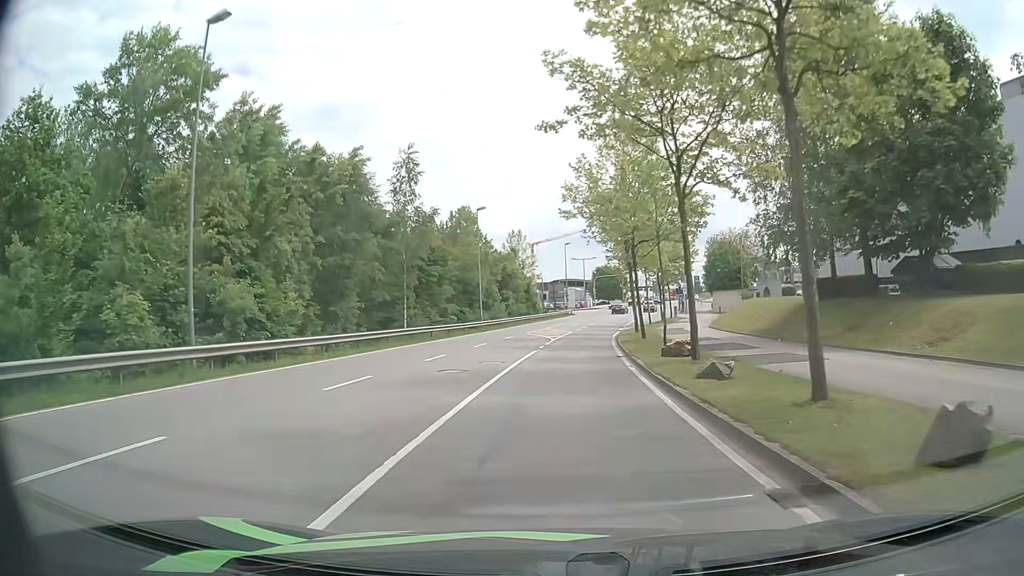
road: secondary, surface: asphalt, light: Day
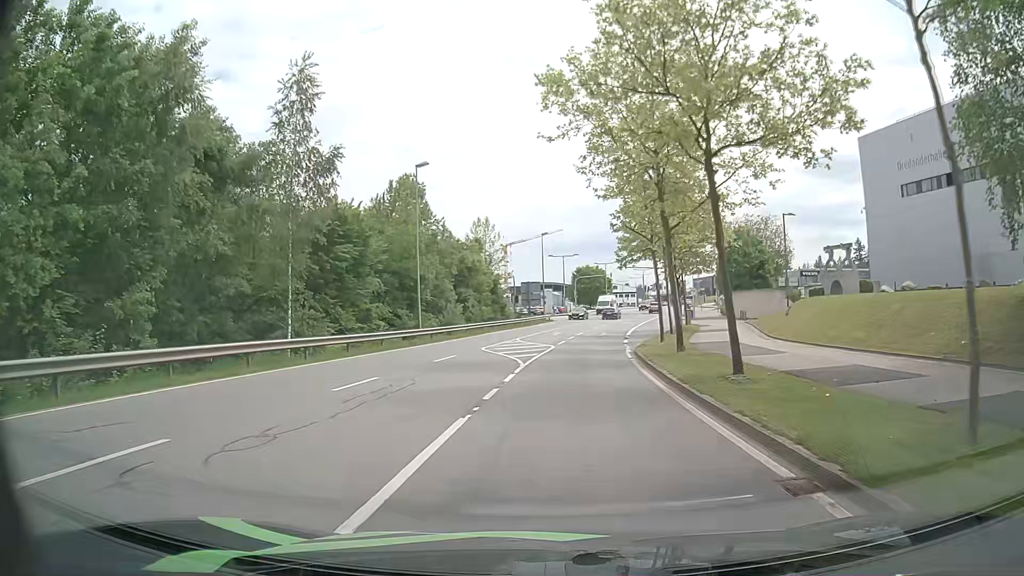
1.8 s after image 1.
(+0.2, +18.1) m; +2°
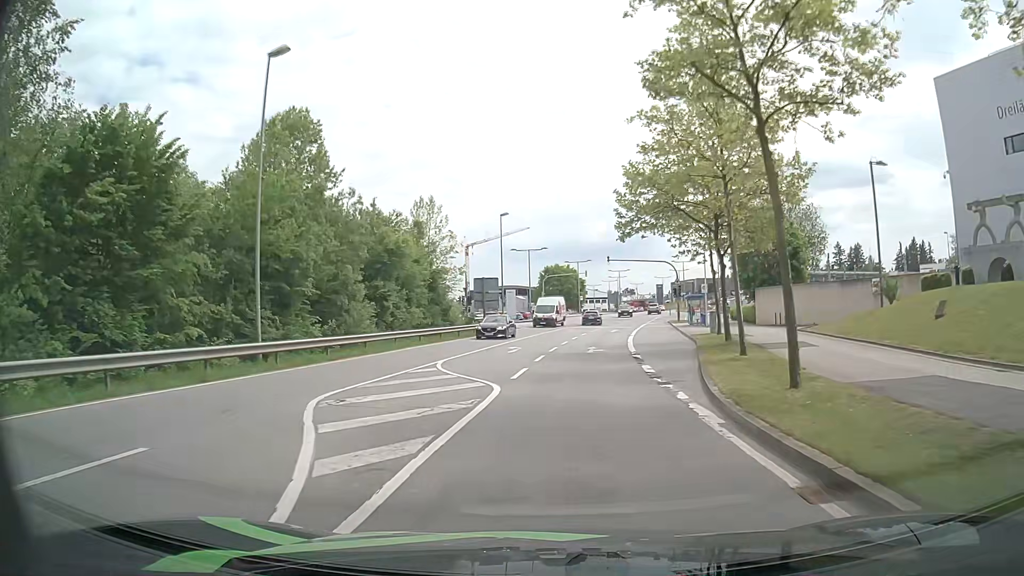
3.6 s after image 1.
(+0.5, +18.2) m; +2°
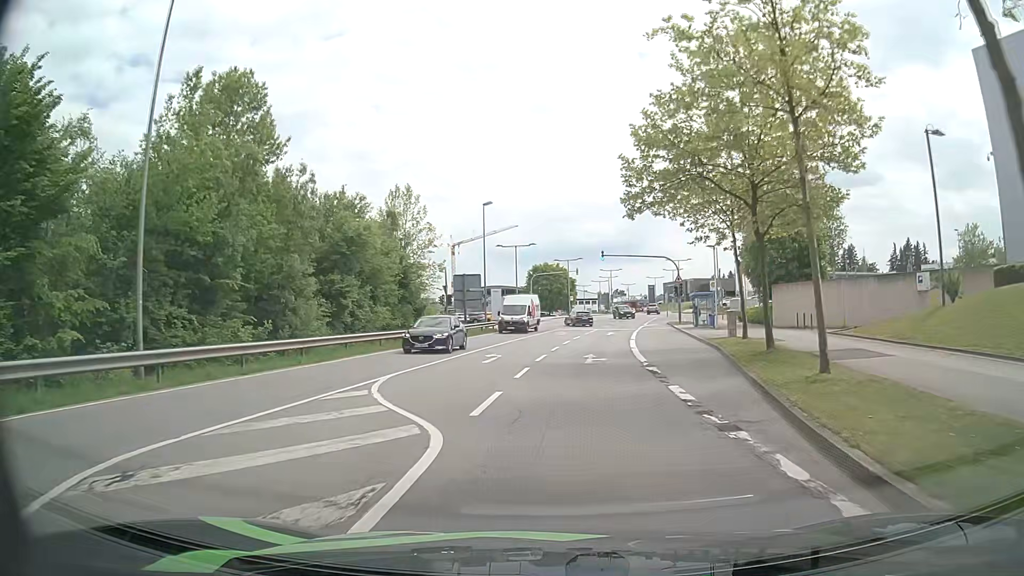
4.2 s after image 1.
(+0.1, +6.1) m; +1°
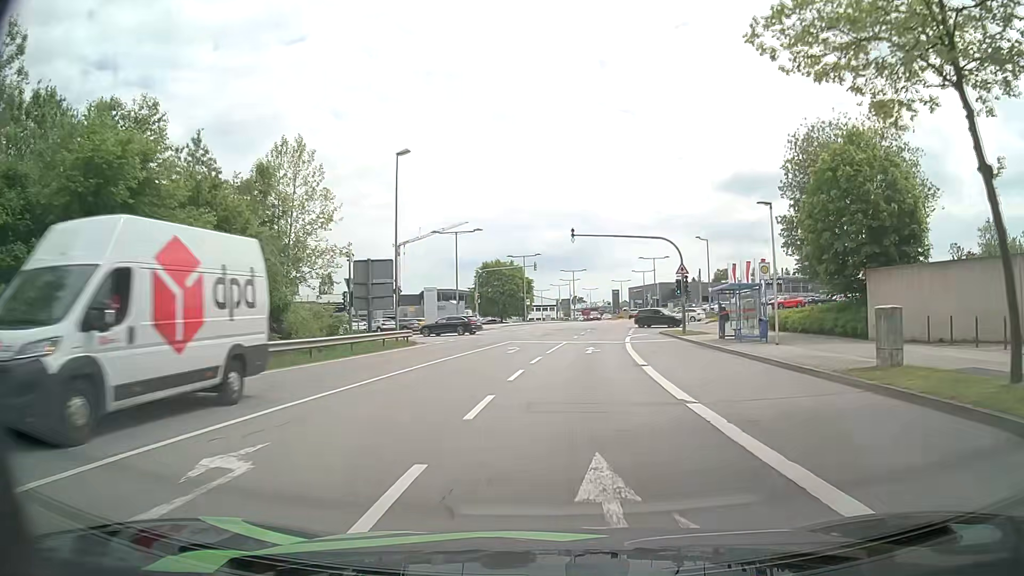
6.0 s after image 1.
(+0.7, +18.4) m; +4°
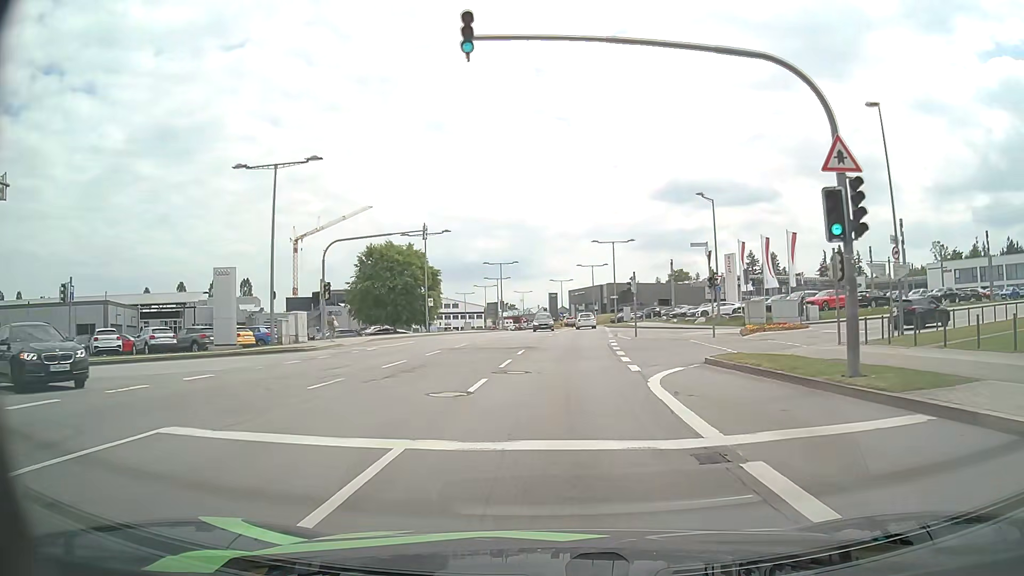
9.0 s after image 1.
(+1.8, +30.2) m; +6°
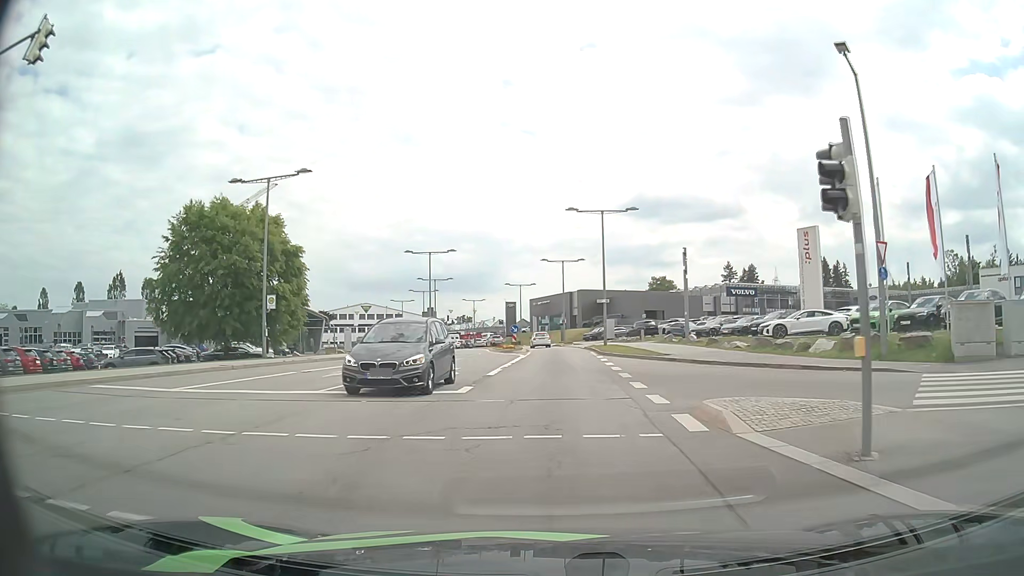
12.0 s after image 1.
(+1.0, +29.2) m; +3°
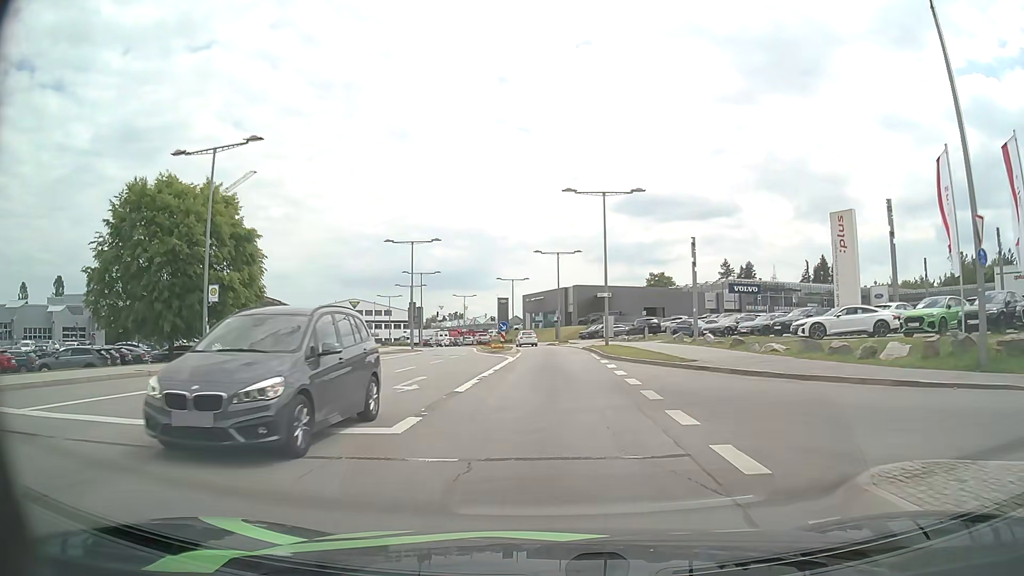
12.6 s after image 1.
(0.0, +5.6) m; 0°
(0, +10) (0, +20) (0, +30) (0, +40) (0, +50) (-1, +60) (-3, +70) (-6, +79) (-9, +89) (-12, +98) m
